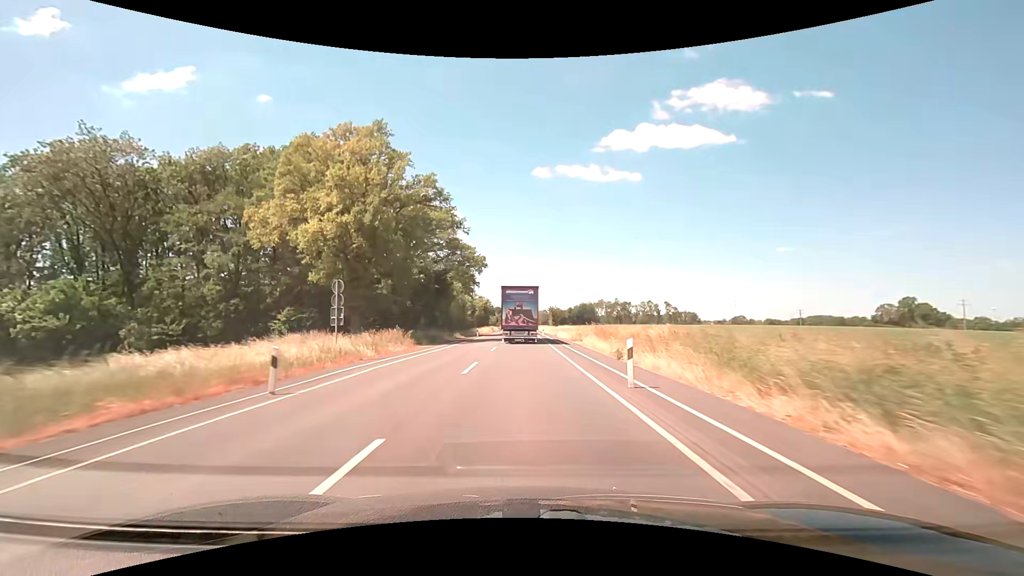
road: secondary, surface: asphalt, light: Day
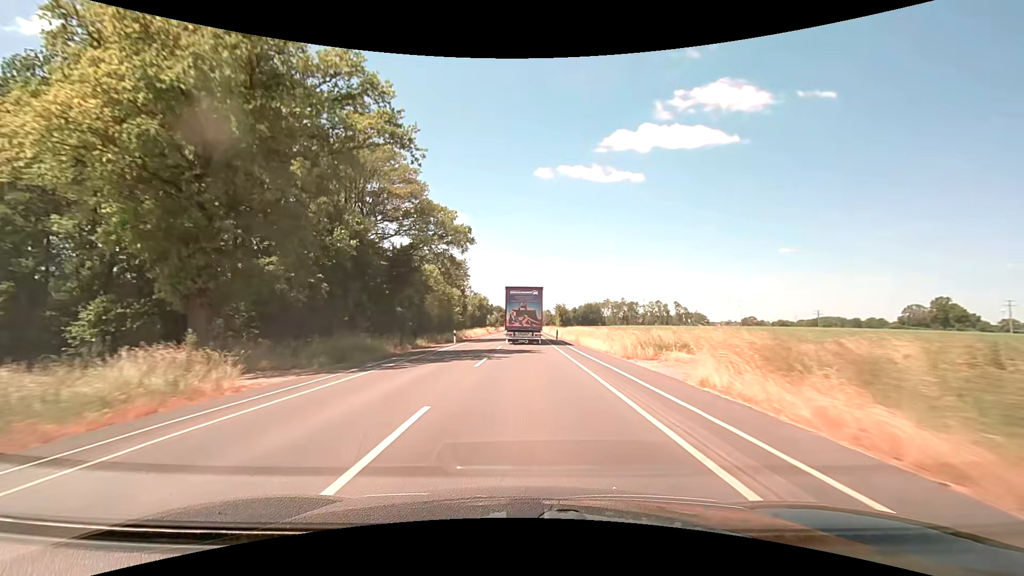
(-0.1, +21.9) m; 0°
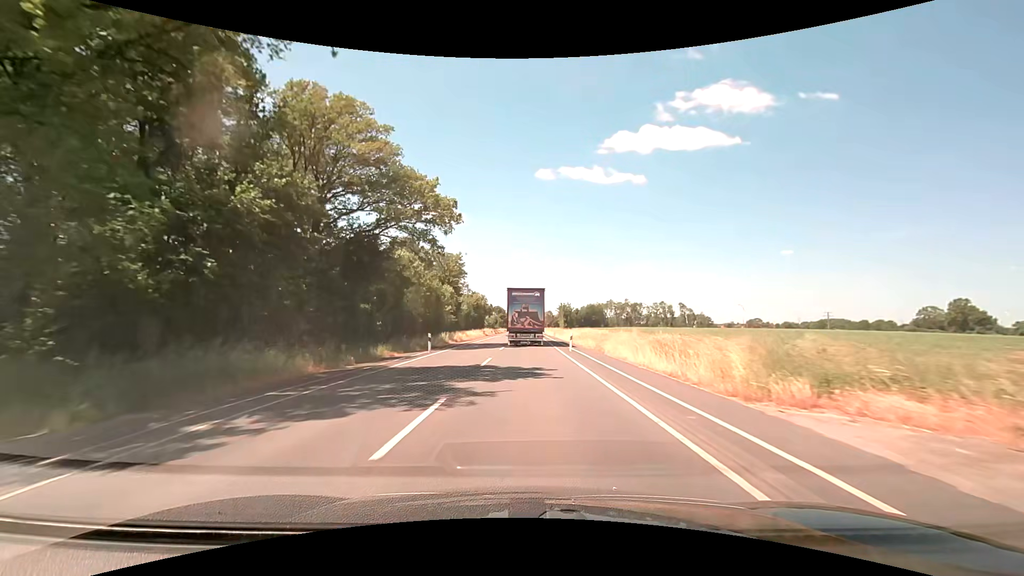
(0.0, +11.0) m; 0°
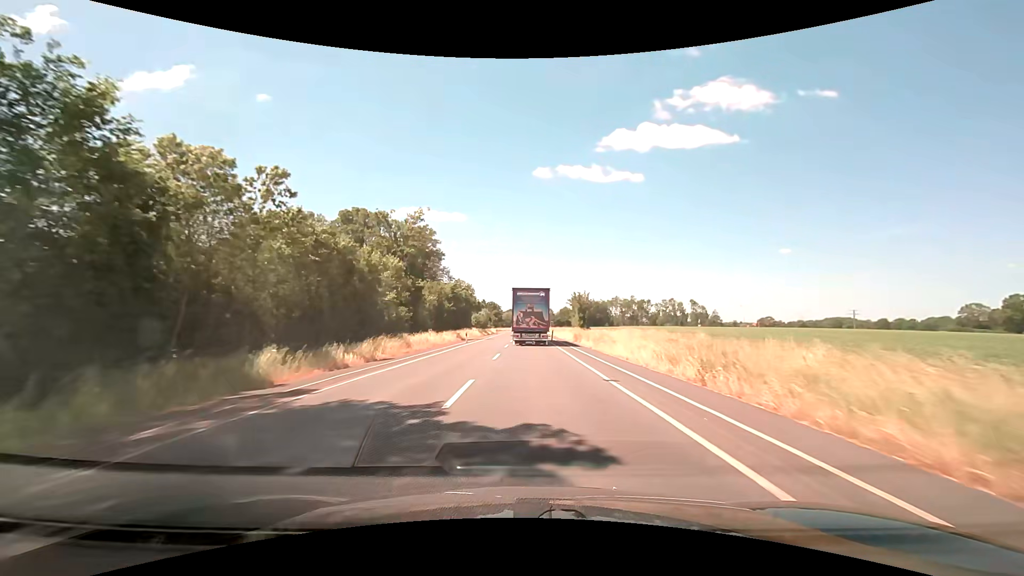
(0.0, +33.2) m; 0°
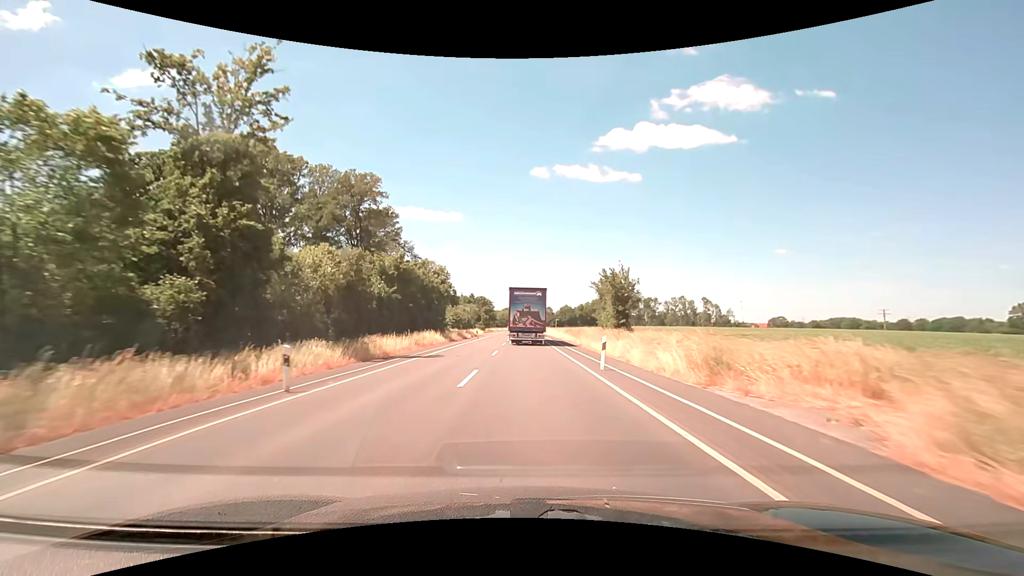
(+0.3, +33.7) m; +1°
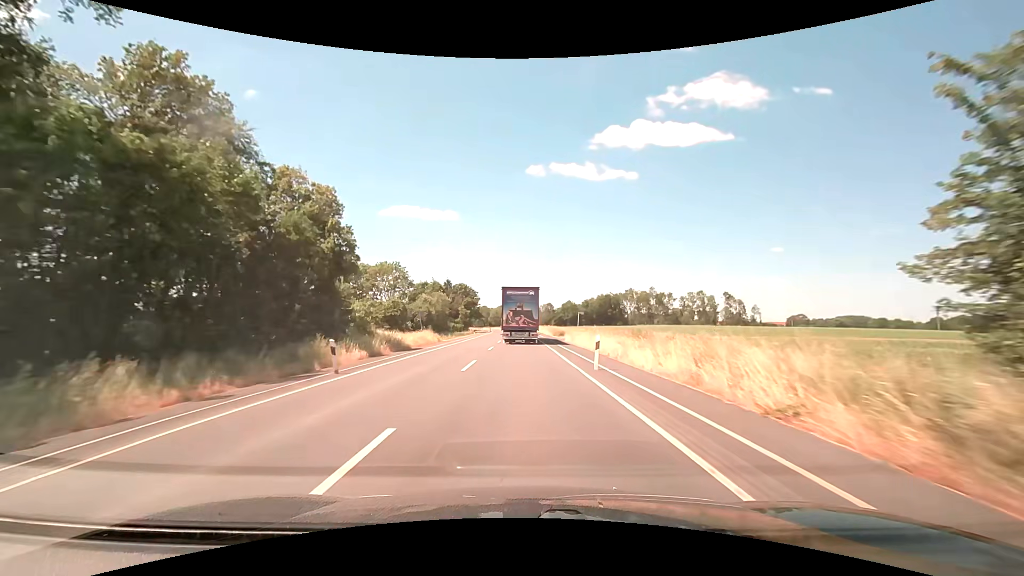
(-0.1, +45.1) m; 0°
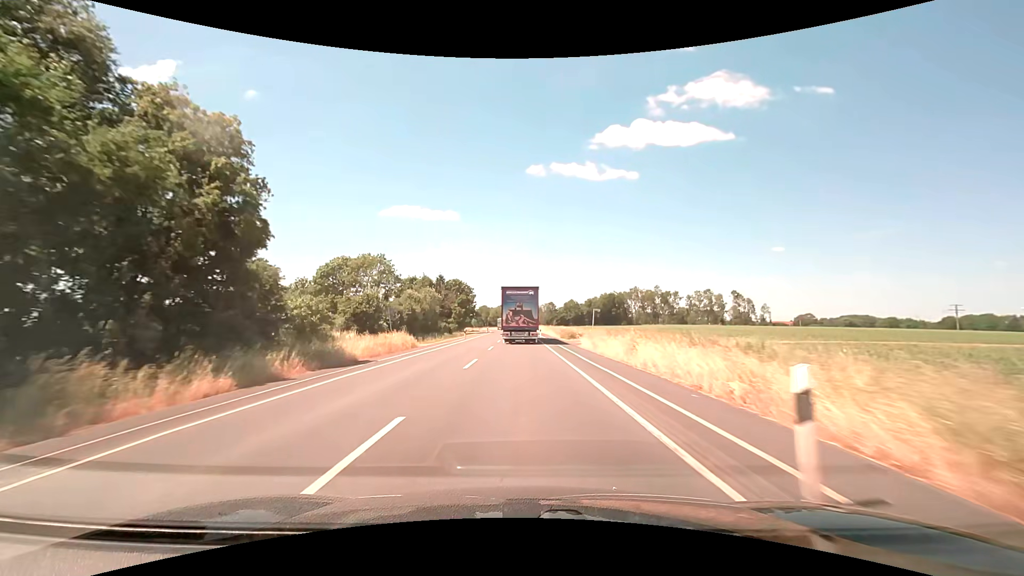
(0.0, +11.3) m; 0°
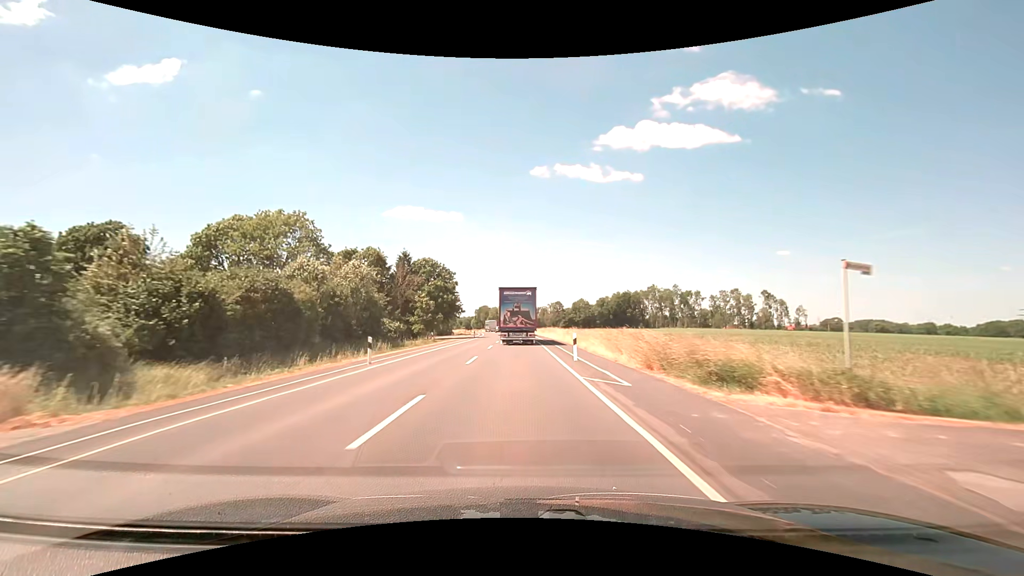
(-0.2, +34.0) m; -1°
(0, +10) (0, +20) (0, +30) (0, +40) (-1, +50) (-1, +60) (-1, +70) (-2, +80) (-2, +90) (-3, +100) m
